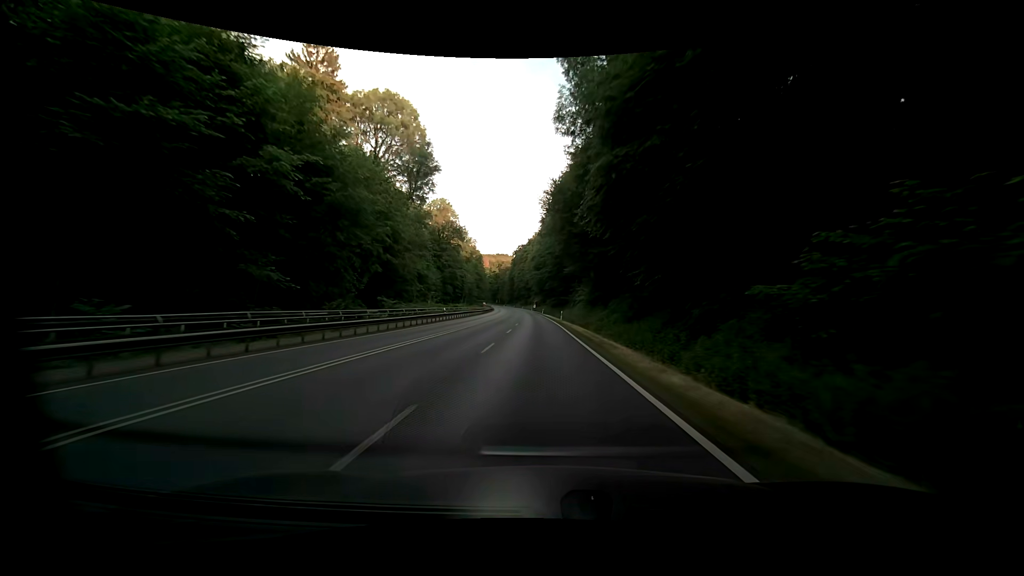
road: primary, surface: asphalt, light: Day
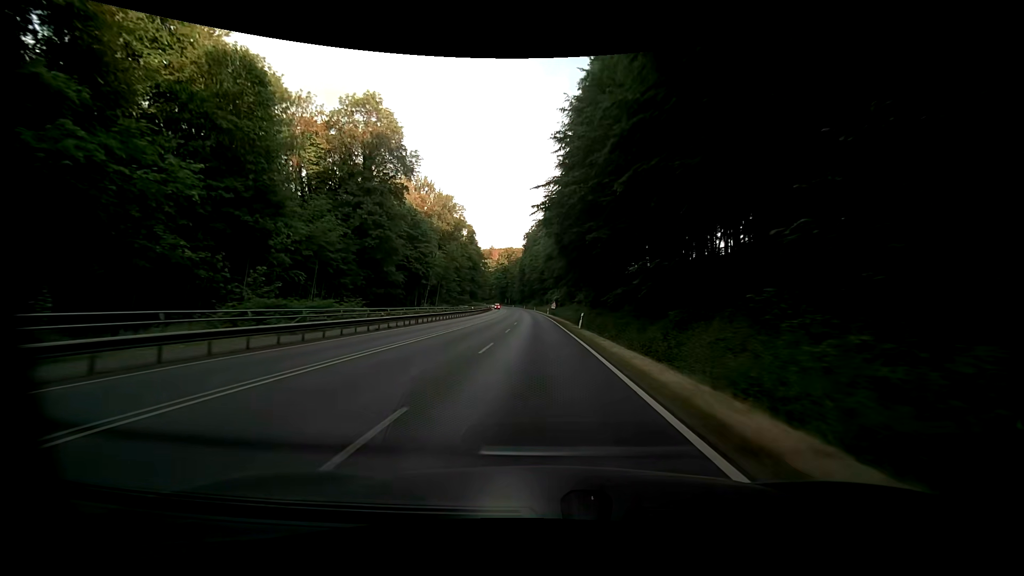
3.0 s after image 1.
(-1.3, +72.7) m; -2°
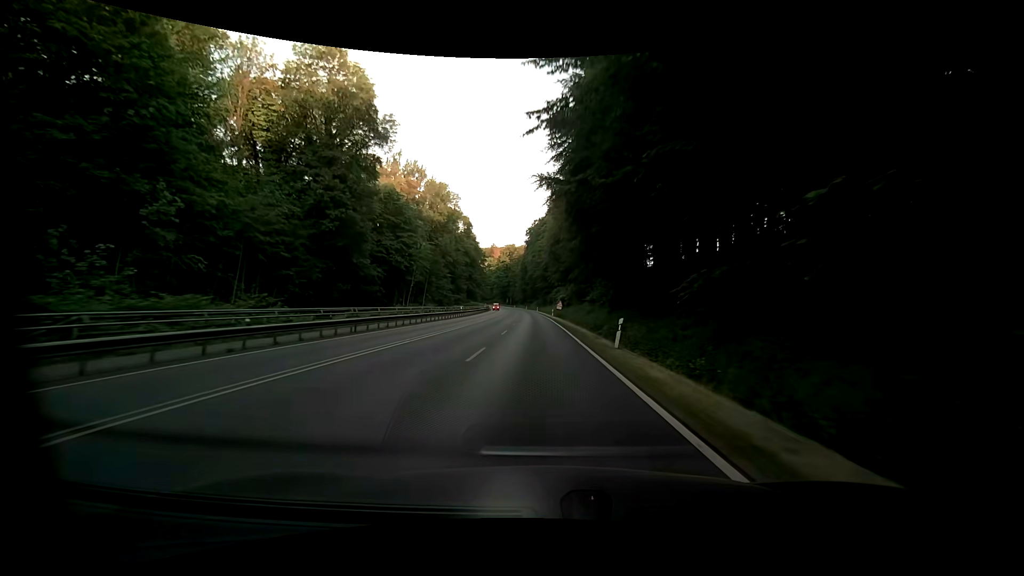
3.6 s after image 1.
(0.0, +14.4) m; 0°
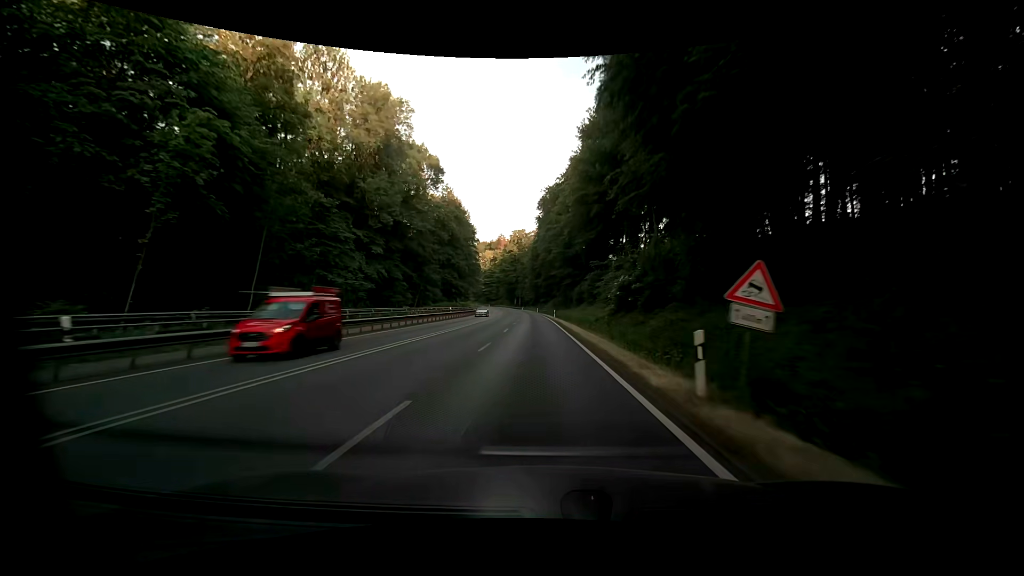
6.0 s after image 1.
(-0.8, +57.5) m; -2°
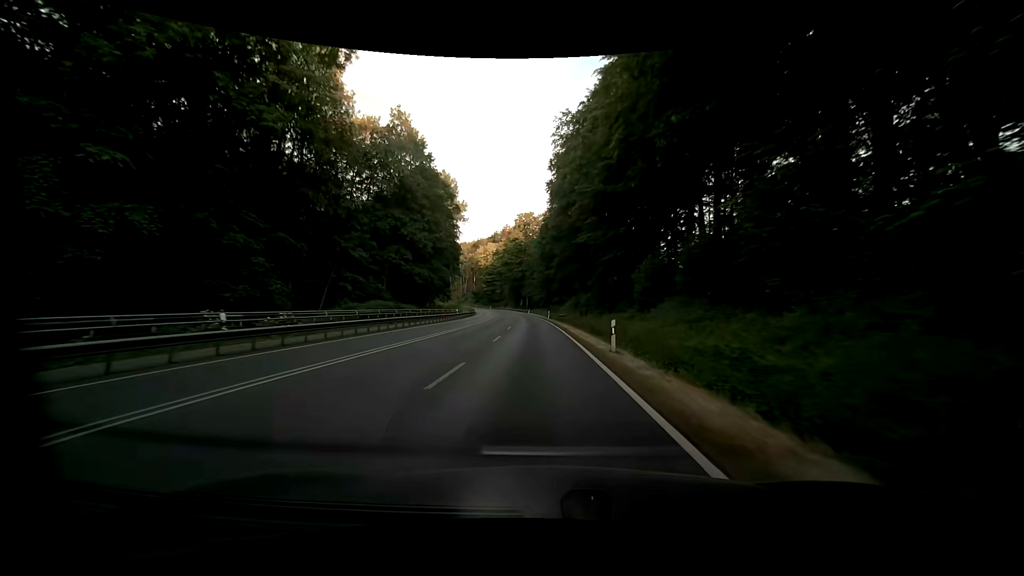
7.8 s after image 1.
(-0.1, +43.1) m; 0°
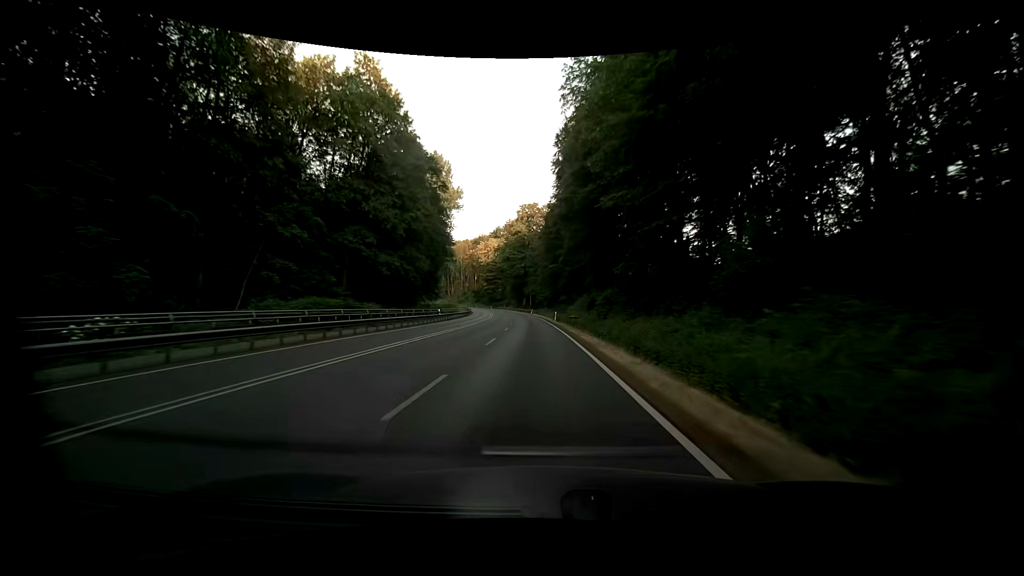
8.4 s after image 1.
(-0.3, +14.3) m; -1°
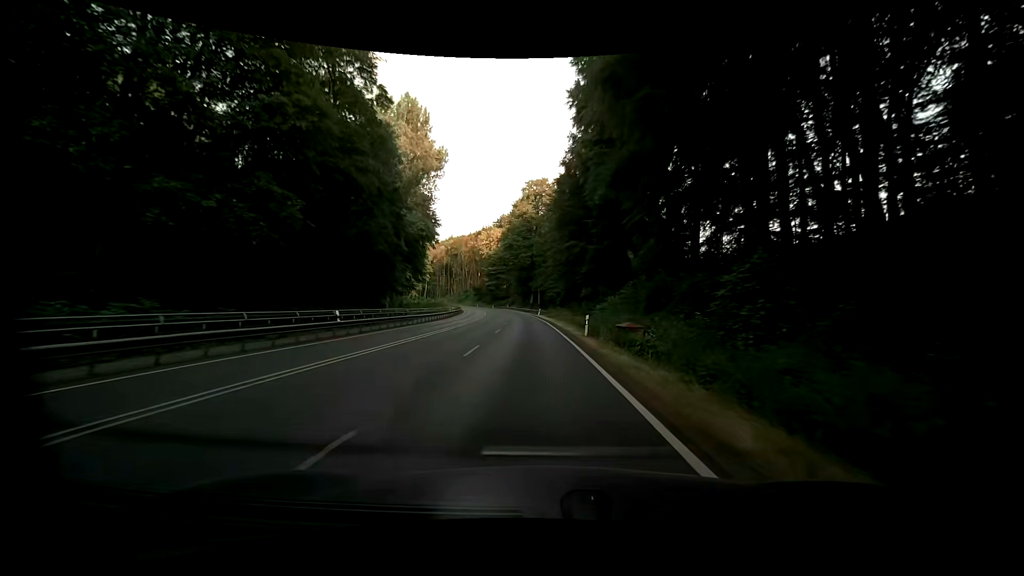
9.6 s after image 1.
(-0.3, +28.7) m; -1°
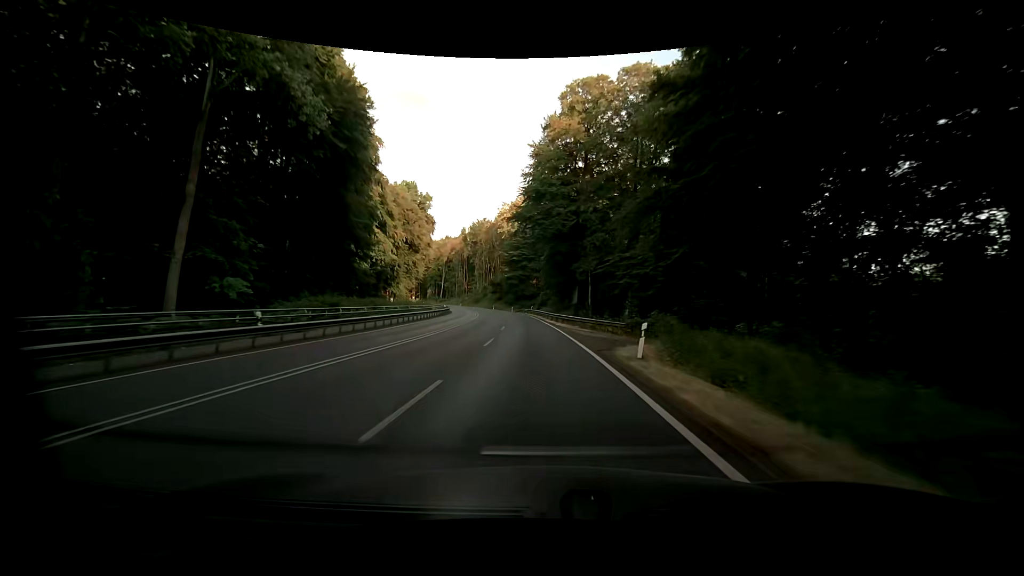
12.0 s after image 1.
(-1.9, +56.8) m; -4°
(0, +10) (0, +20) (-1, +30) (-1, +40) (-2, +50) (-3, +60) (-4, +70) (-5, +80) (-7, +90) (-9, +99) m
